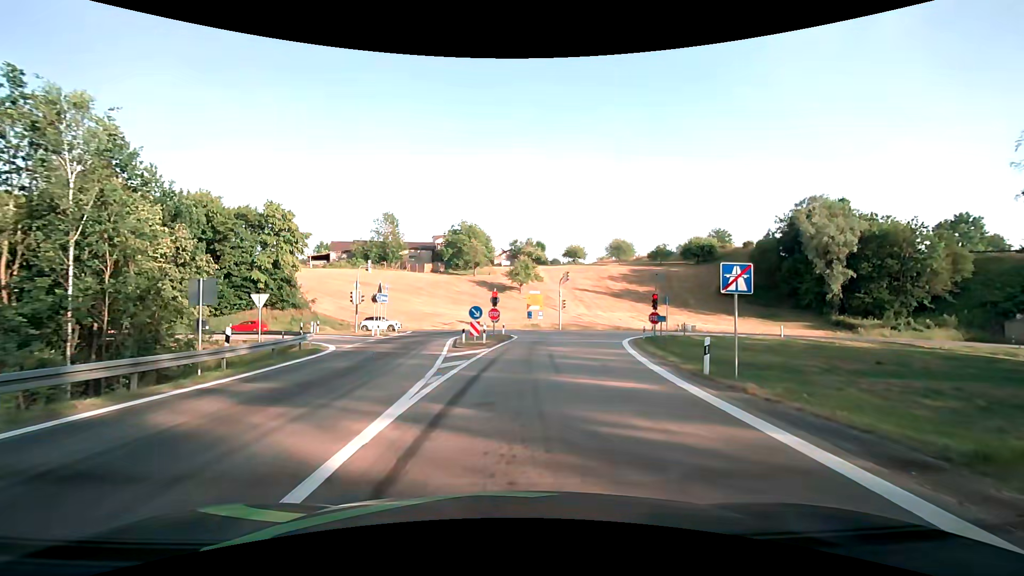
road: motorway_link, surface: asphalt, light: Day
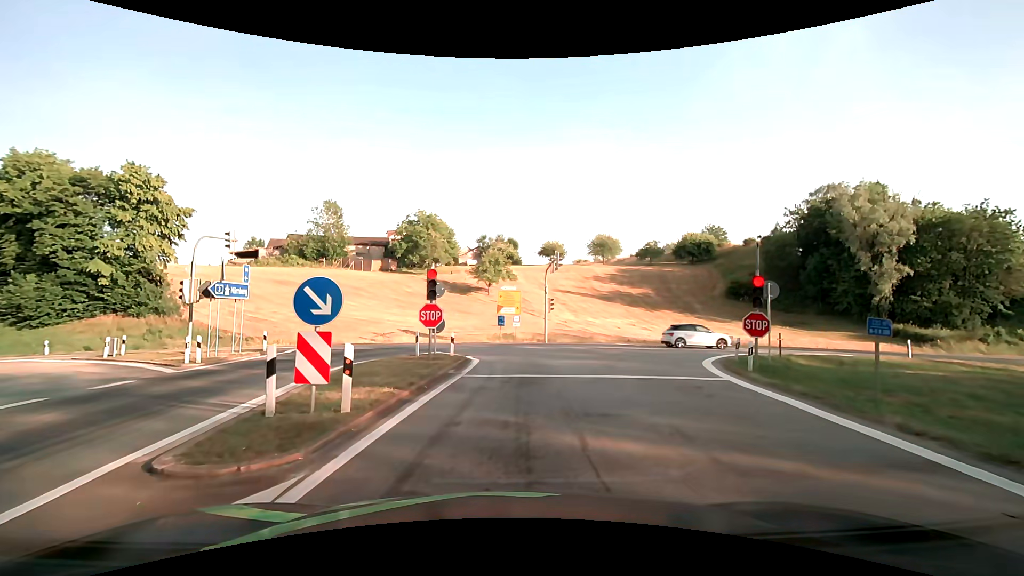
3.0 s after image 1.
(+0.4, +18.2) m; +3°
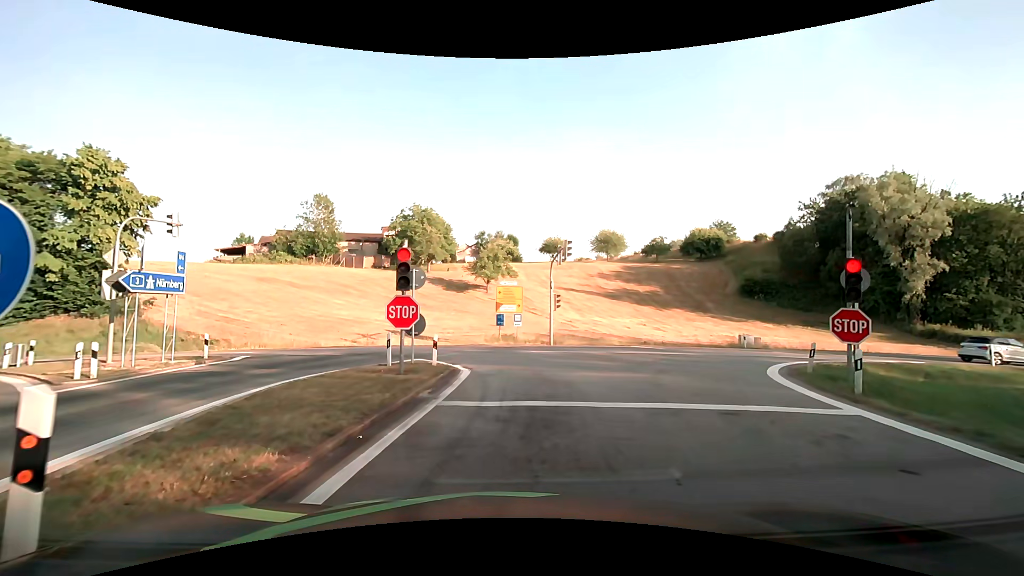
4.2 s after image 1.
(0.0, +4.7) m; -1°
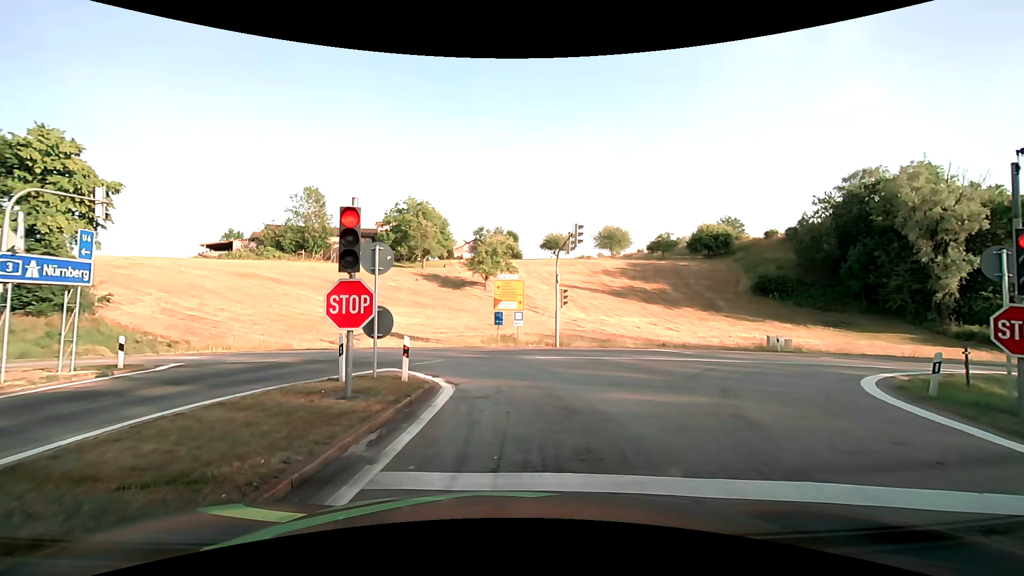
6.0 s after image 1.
(0.0, +4.1) m; +1°
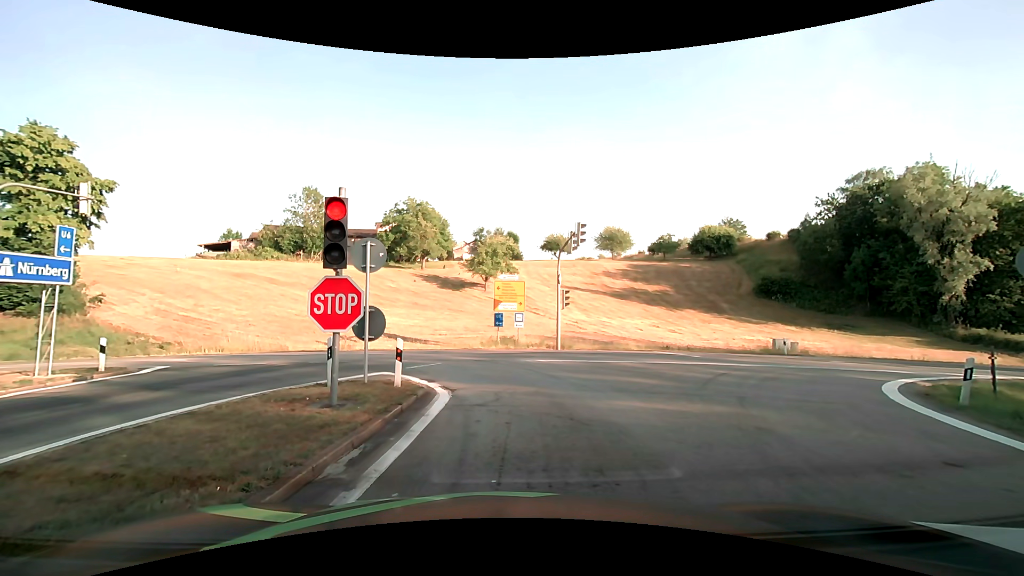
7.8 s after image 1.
(0.0, +0.7) m; 0°
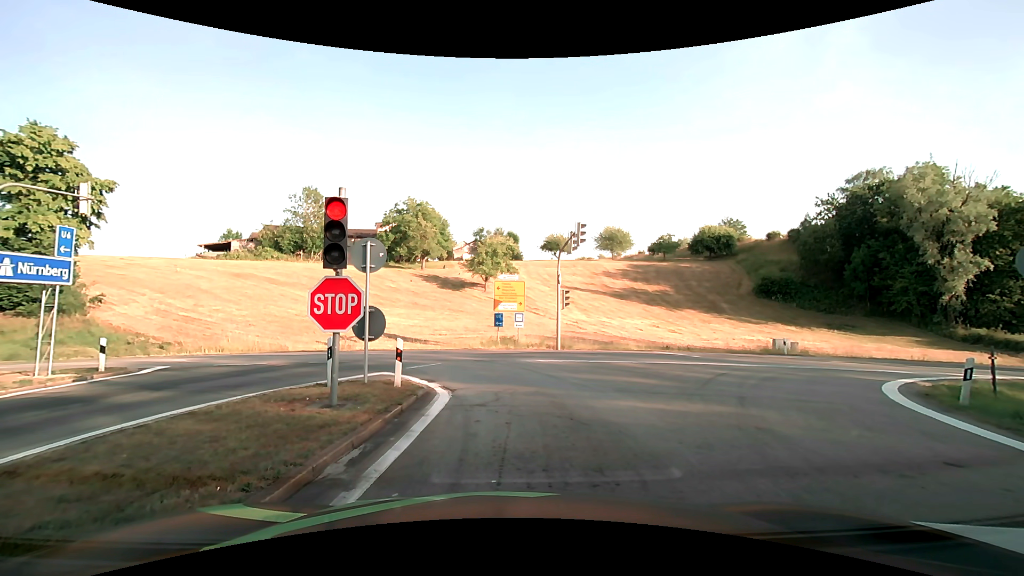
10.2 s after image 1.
(0.0, 0.0) m; 0°
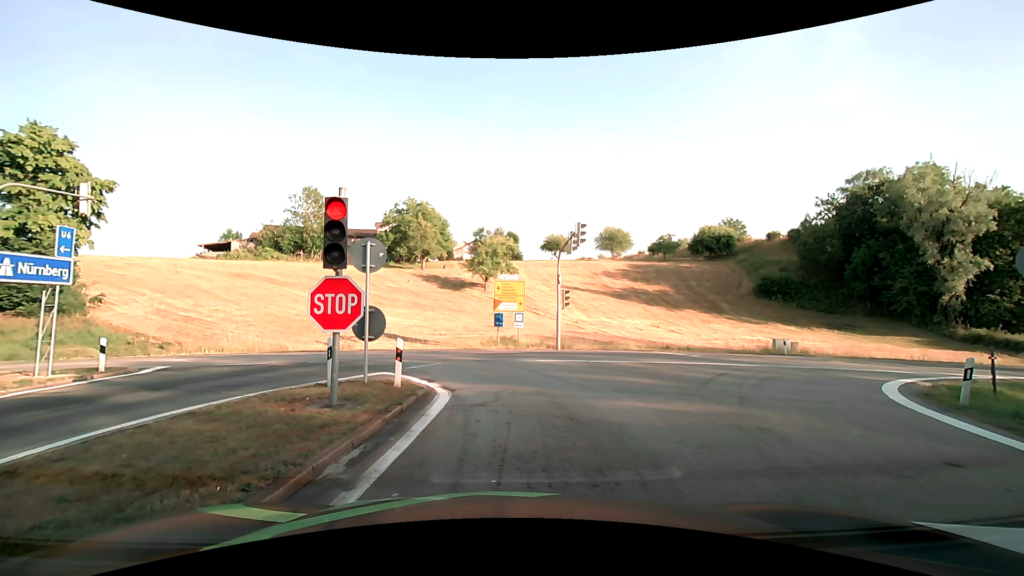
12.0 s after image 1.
(0.0, 0.0) m; 0°
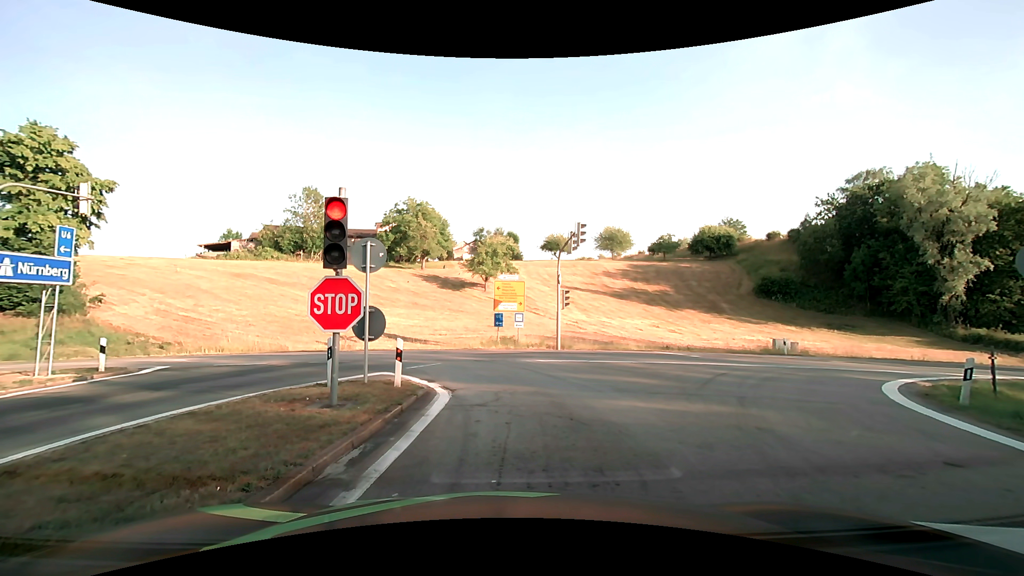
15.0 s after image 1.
(0.0, 0.0) m; 0°
(0, +10) (-2, +20) (-10, +26) (-20, +27) (-30, +28) (-40, +28) (-50, +28) (-60, +28) (-70, +29) (-80, +29) m
